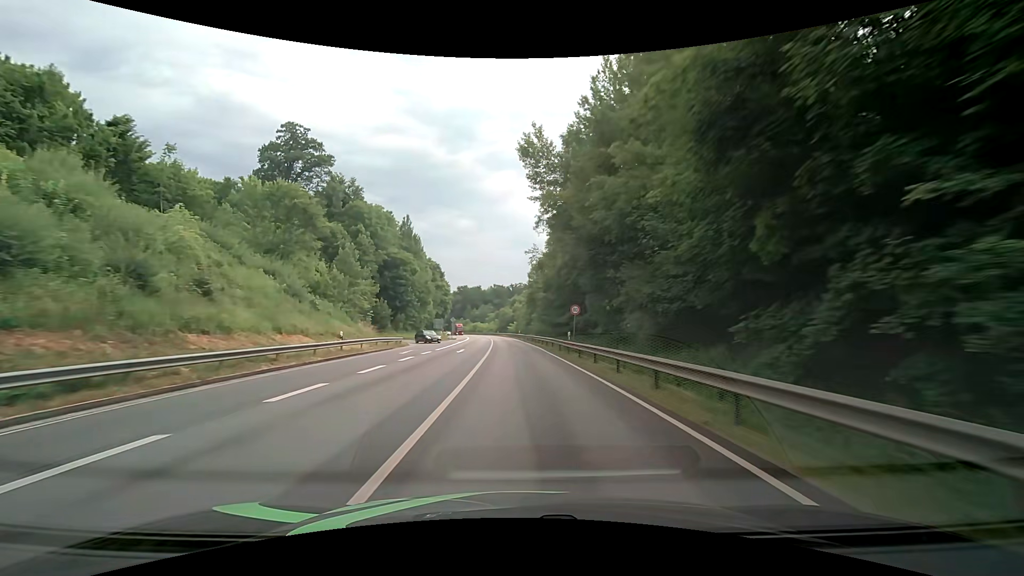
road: primary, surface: asphalt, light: Day
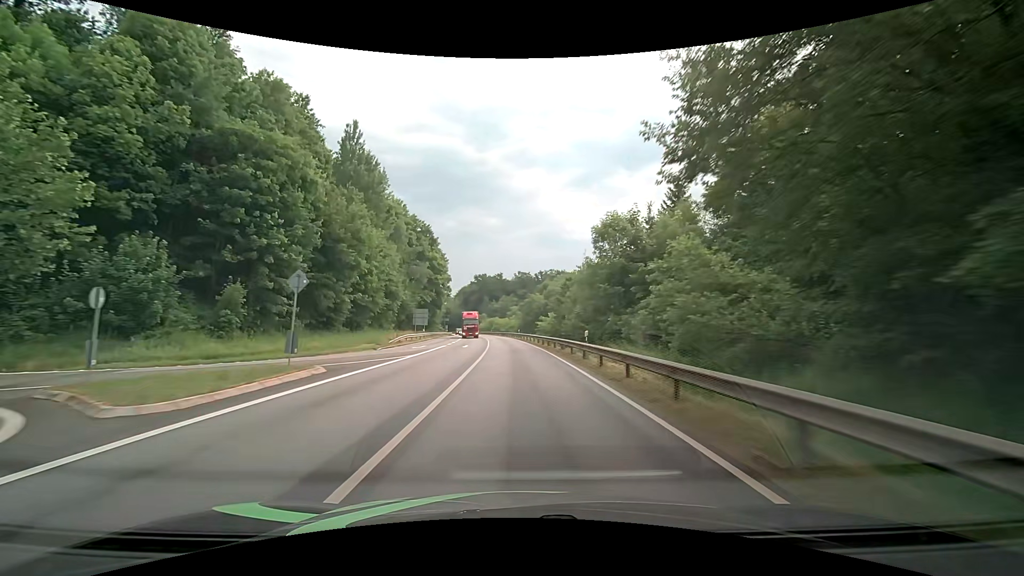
(-1.2, +58.3) m; -3°
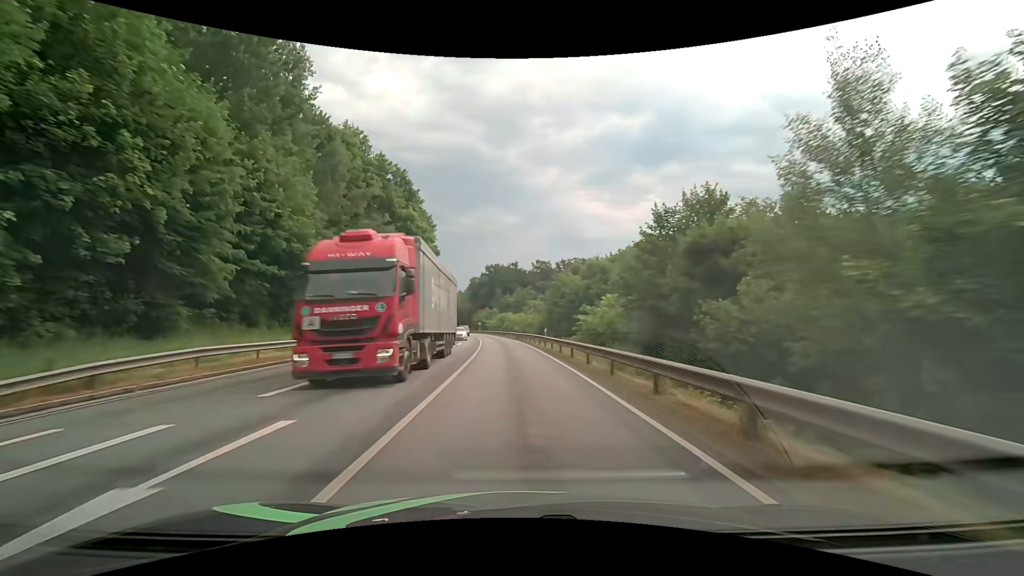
(-0.6, +35.2) m; -2°
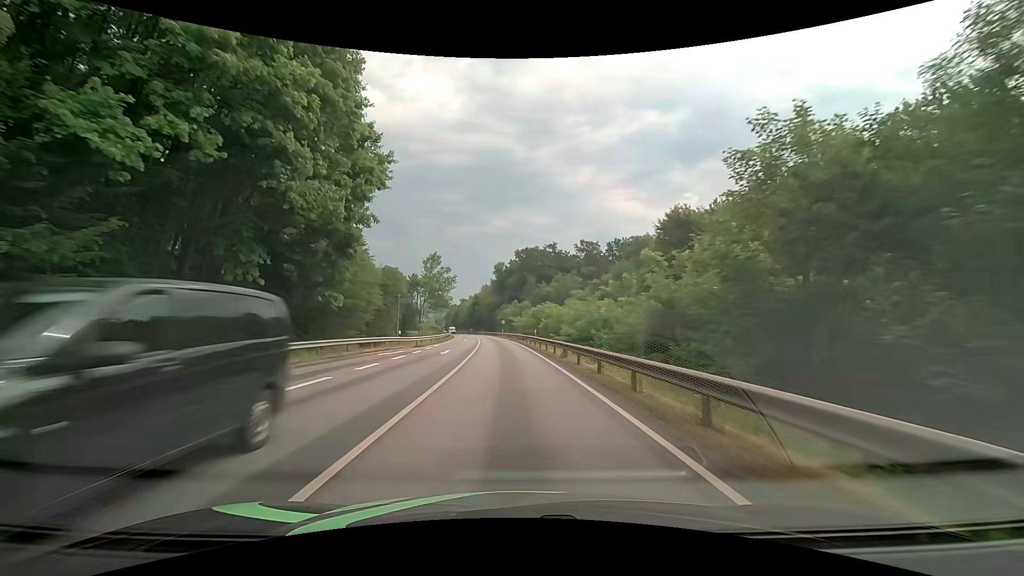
(-1.6, +47.1) m; -4°
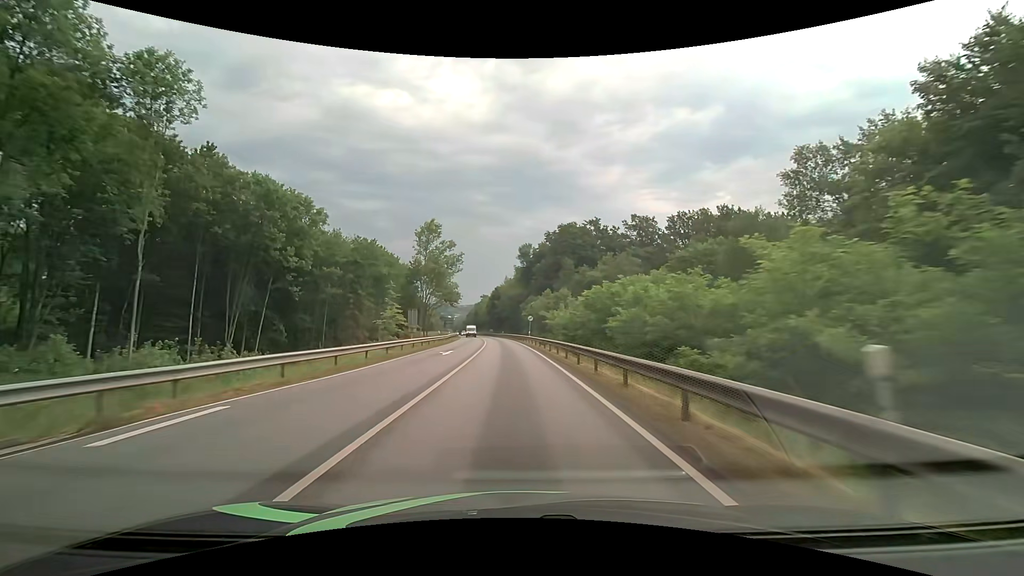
(-1.0, +35.6) m; -3°
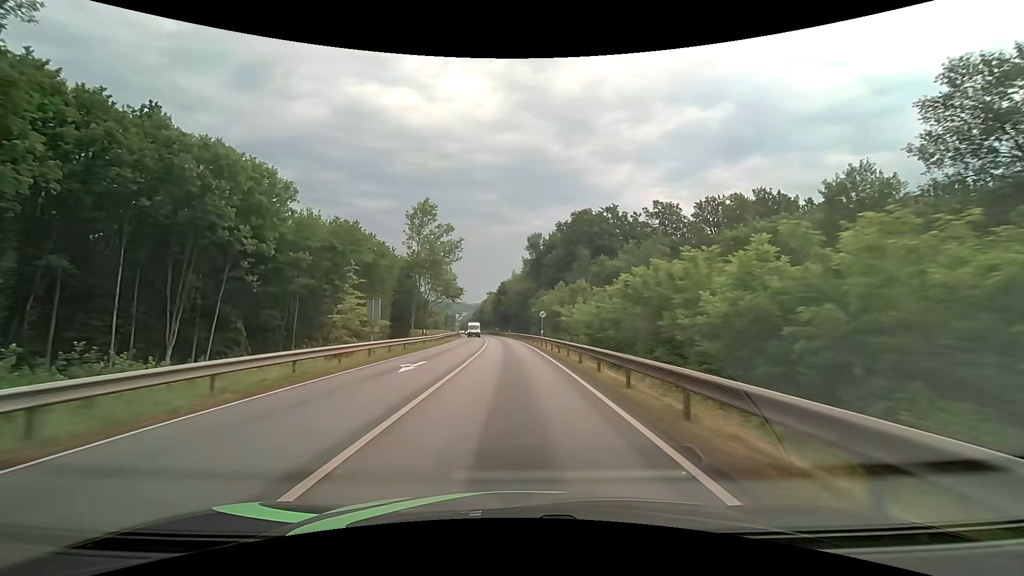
(-0.1, +11.9) m; -1°
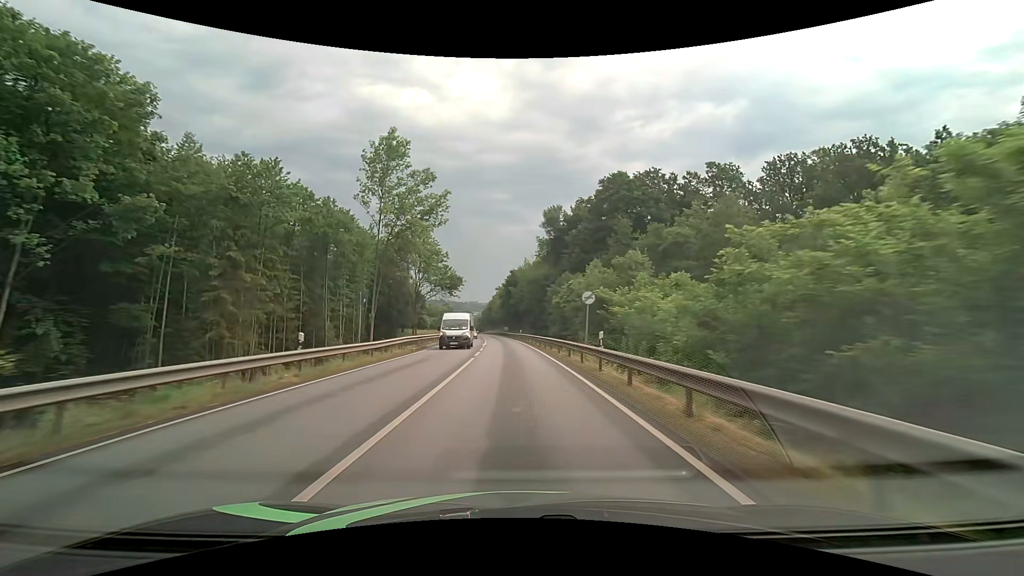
(-0.3, +23.9) m; -1°
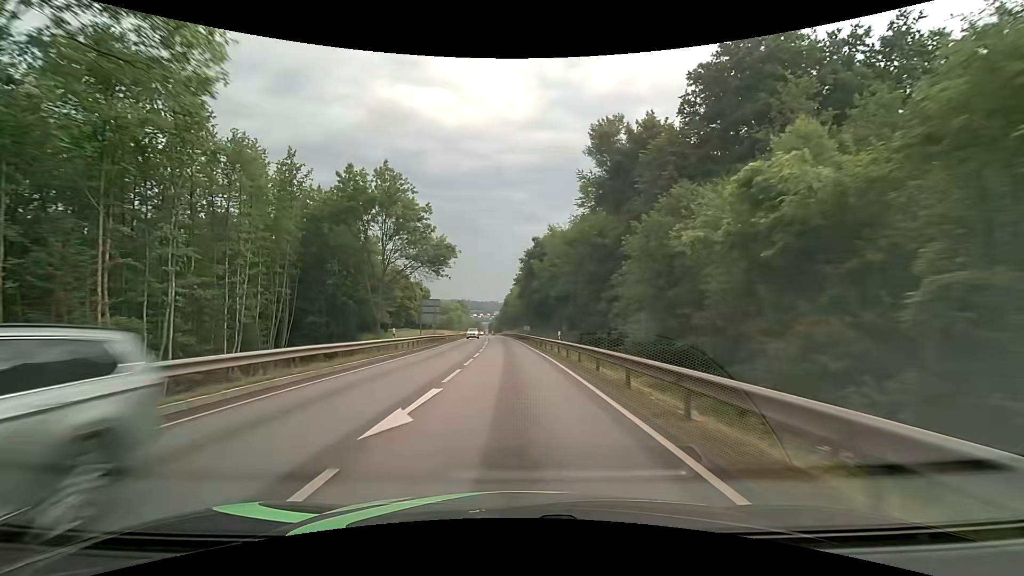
(-0.7, +36.1) m; -2°
(0, +10) (0, +20) (-1, +30) (-1, +40) (-1, +50) (-2, +60) (-3, +70) (-3, +80) (-4, +90) (-5, +100) m
